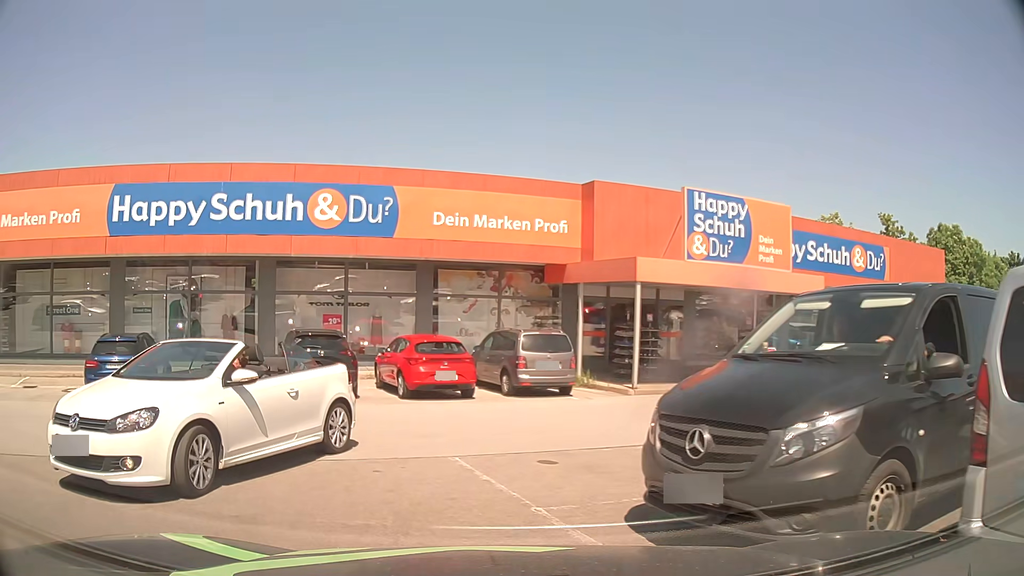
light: Day
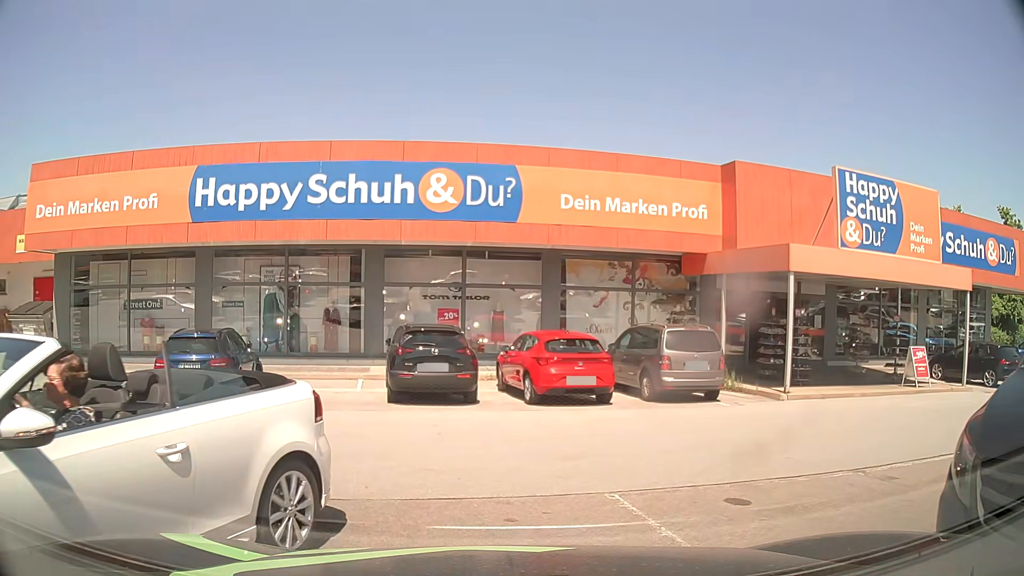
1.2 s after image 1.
(-0.2, +2.0) m; -9°
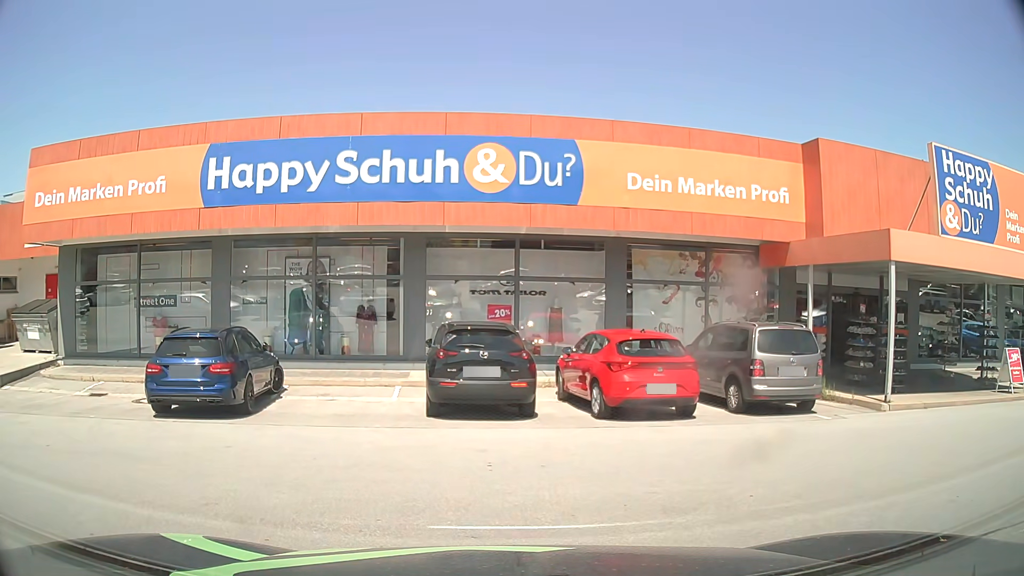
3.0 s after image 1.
(0.0, +2.4) m; -4°
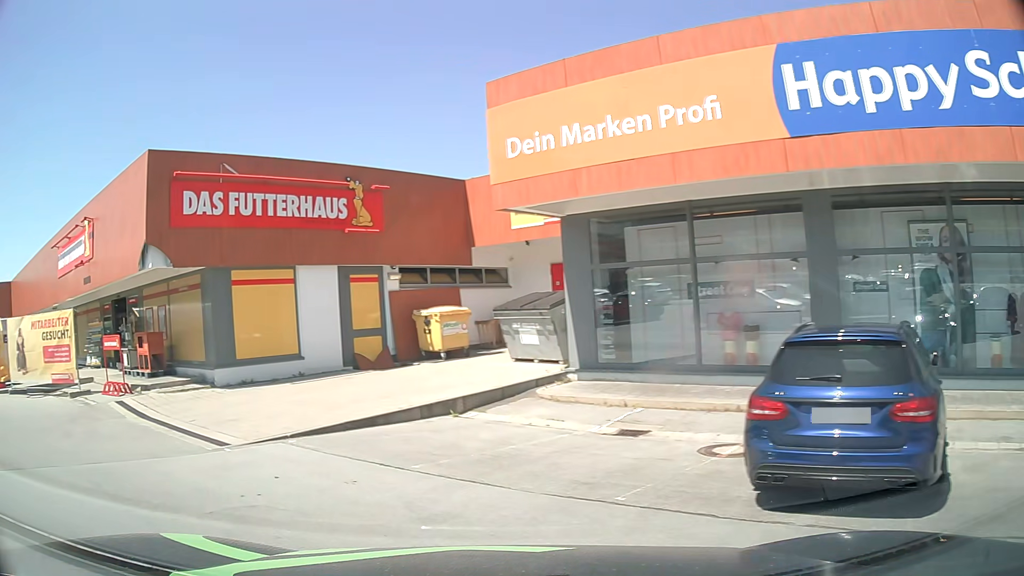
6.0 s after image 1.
(-2.2, +5.8) m; -45°
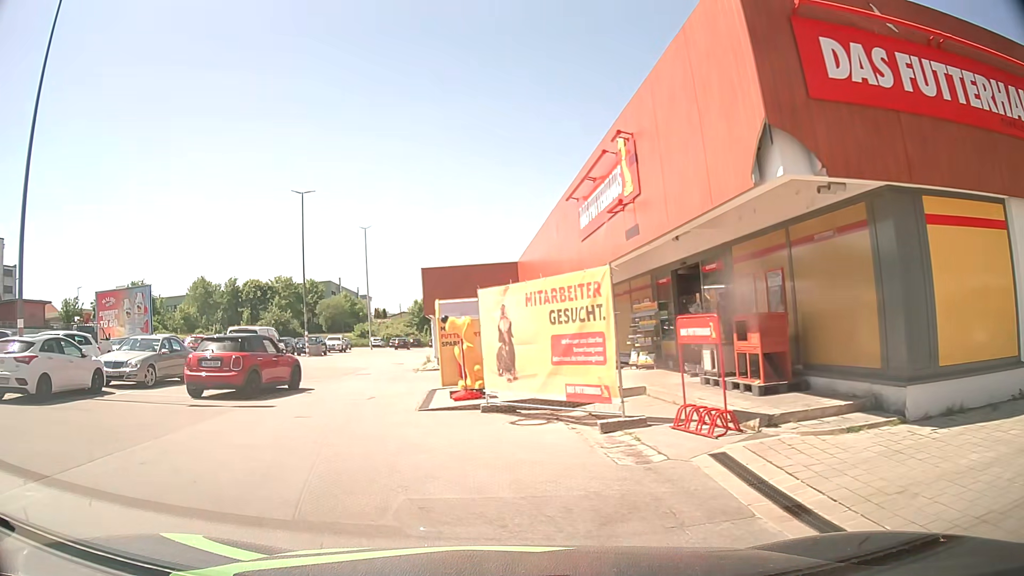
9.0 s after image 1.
(-3.5, +6.9) m; -47°
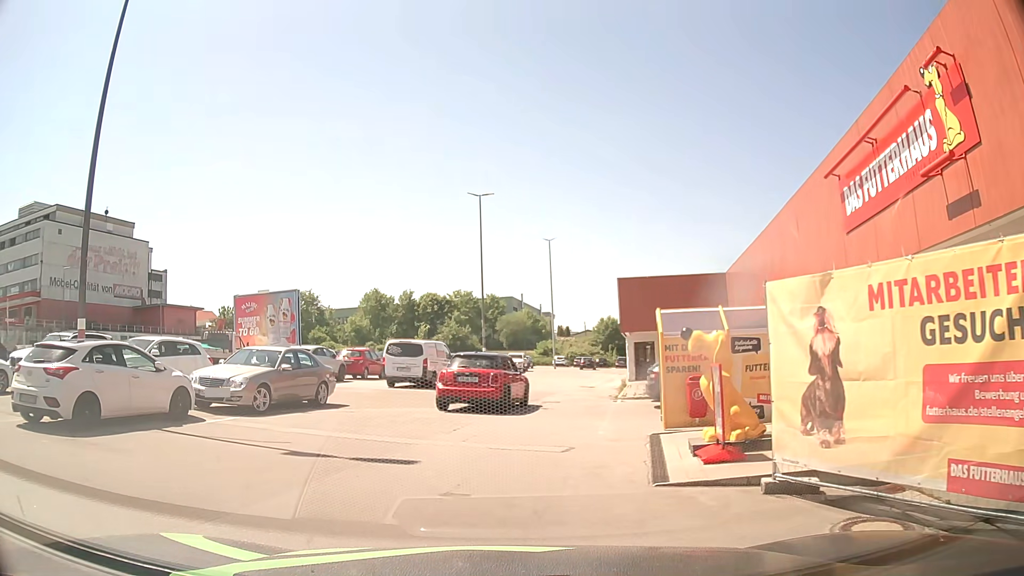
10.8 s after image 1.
(-0.7, +4.8) m; -14°
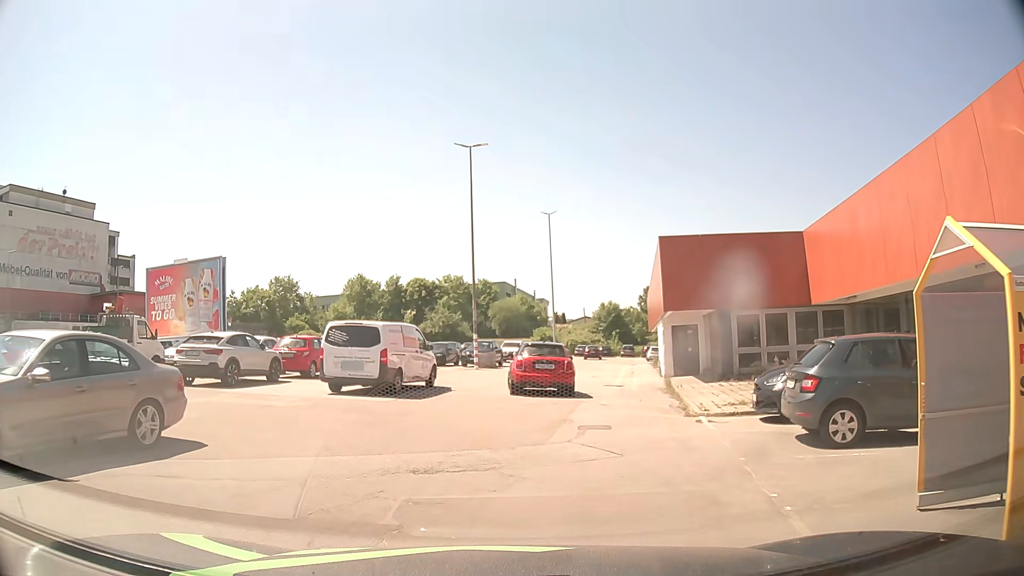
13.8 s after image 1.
(-0.4, +9.1) m; -1°
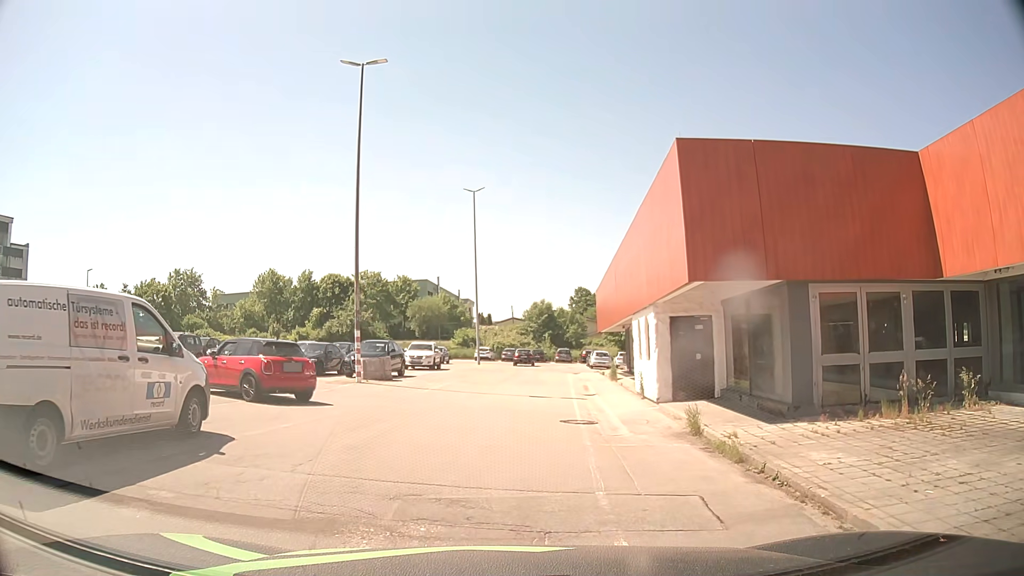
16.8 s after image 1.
(+1.0, +11.7) m; +9°
(0, +10) (-5, +18) (-15, +20) (-25, +20) (-35, +19) (-45, +18) (-55, +18) (-65, +19) (-75, +19) (-85, +19) m
